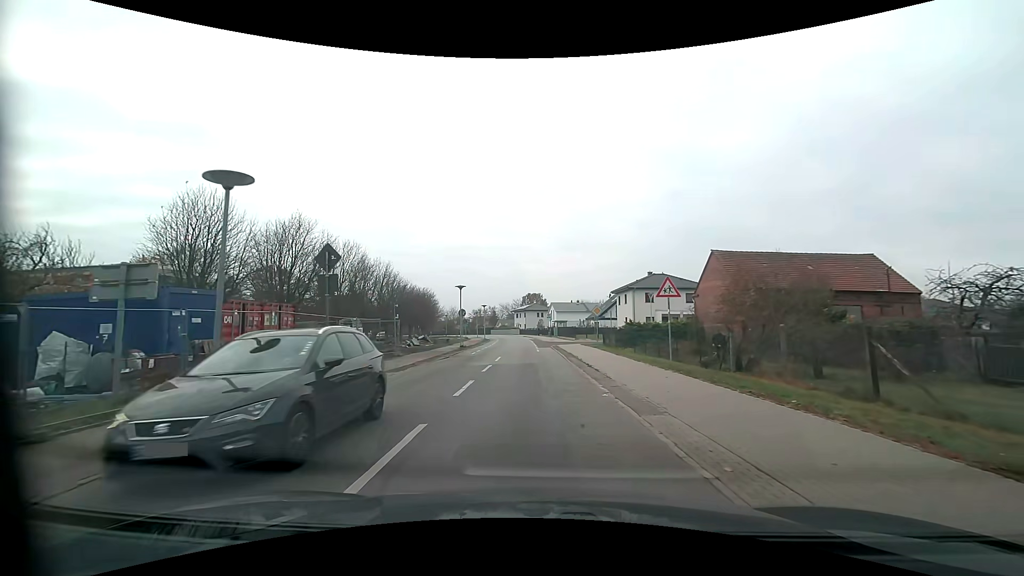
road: residential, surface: asphalt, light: Day
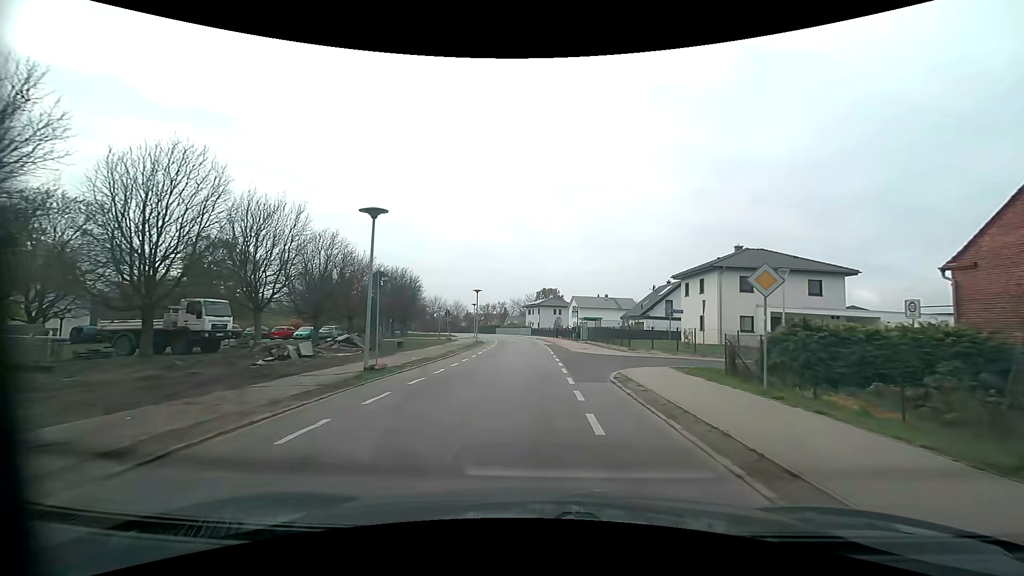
(-0.6, +24.6) m; -1°
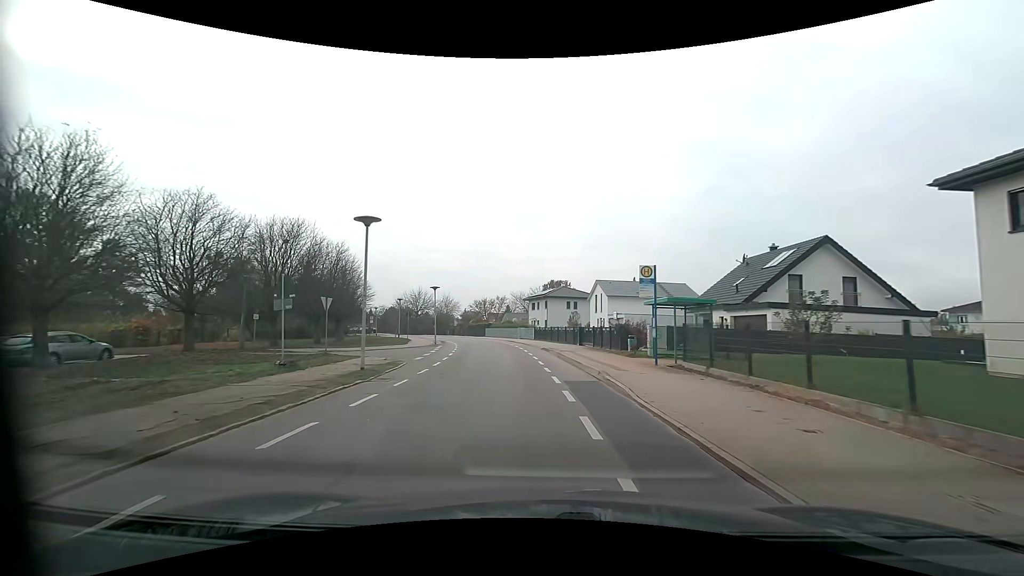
(0.0, +30.8) m; -1°
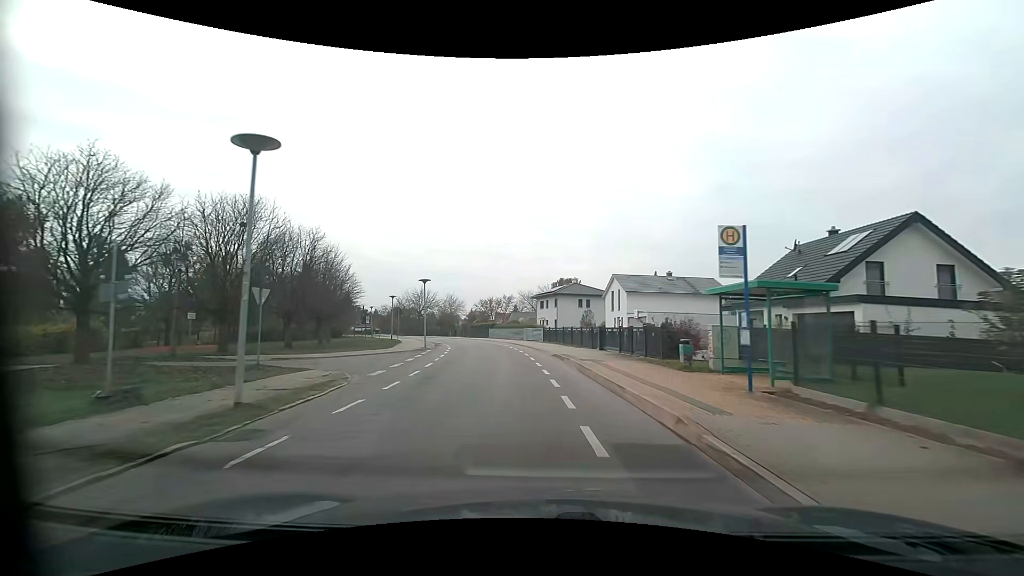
(-0.1, +6.9) m; -1°
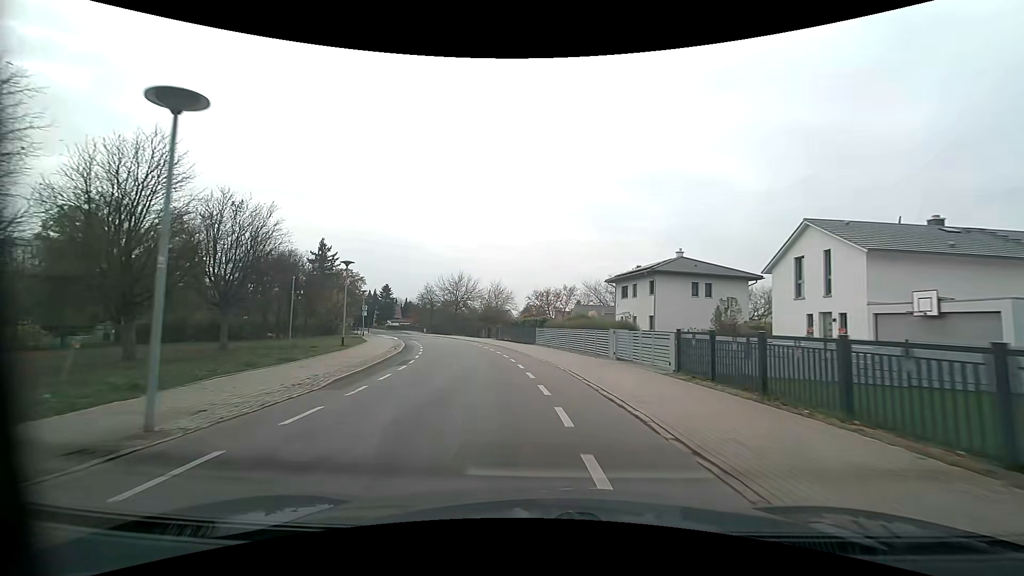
(-1.5, +28.6) m; -7°
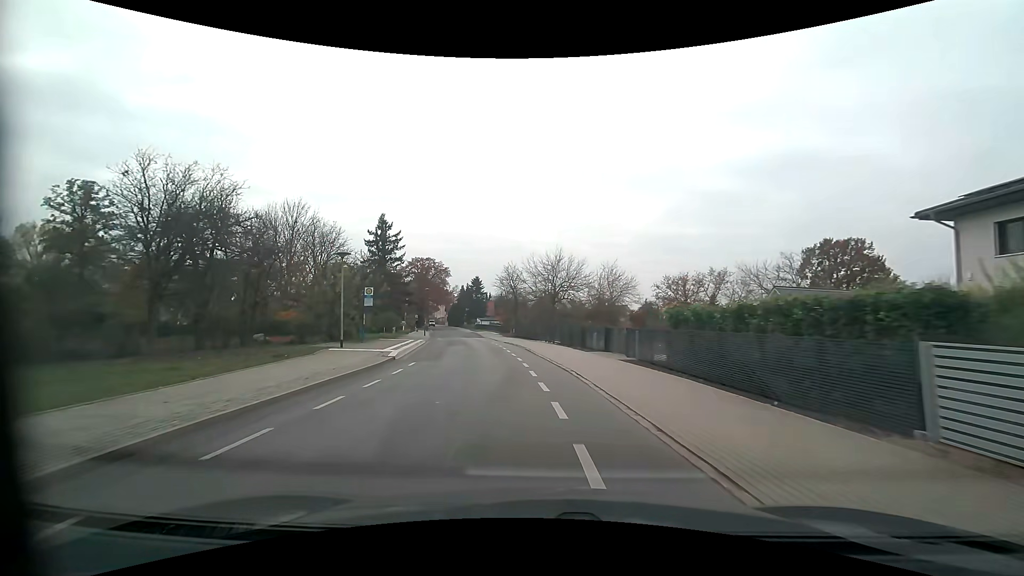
(-3.0, +29.4) m; -12°
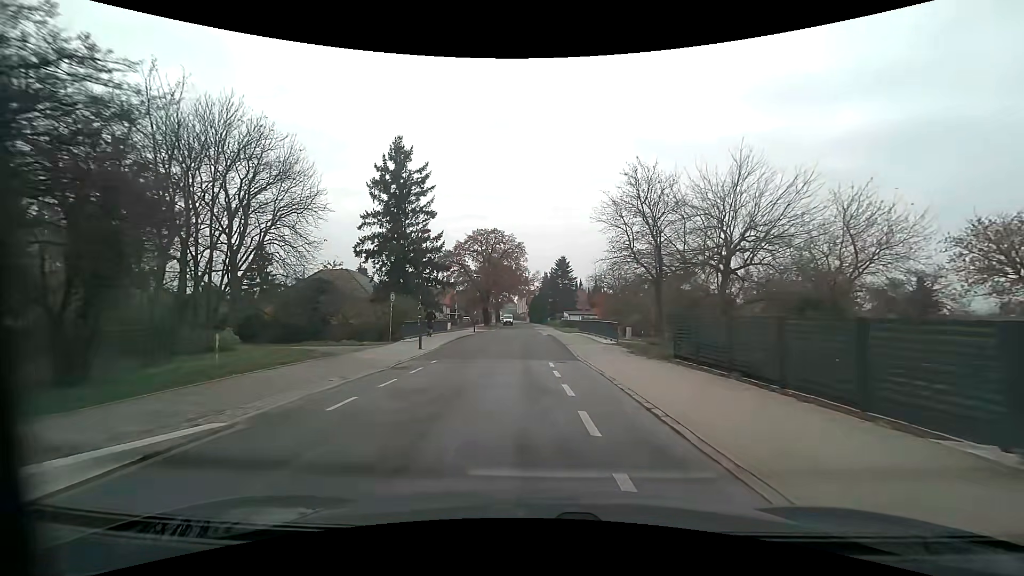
(-3.6, +36.9) m; -10°
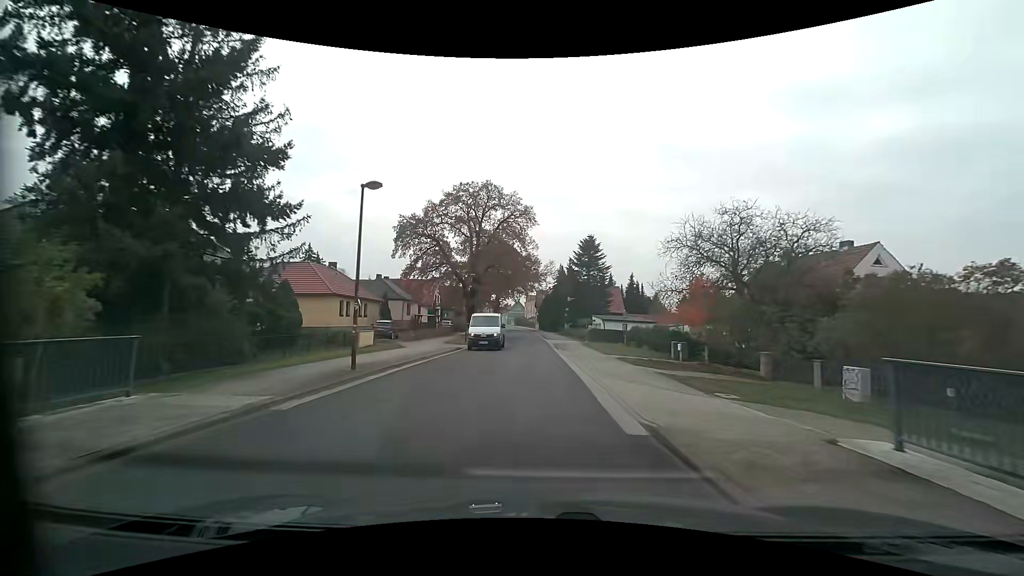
(-0.6, +34.7) m; -1°
(0, +10) (0, +20) (0, +30) (0, +40) (-1, +50) (-1, +60) (-1, +70) (-2, +80) (-2, +90) (-3, +100) m
